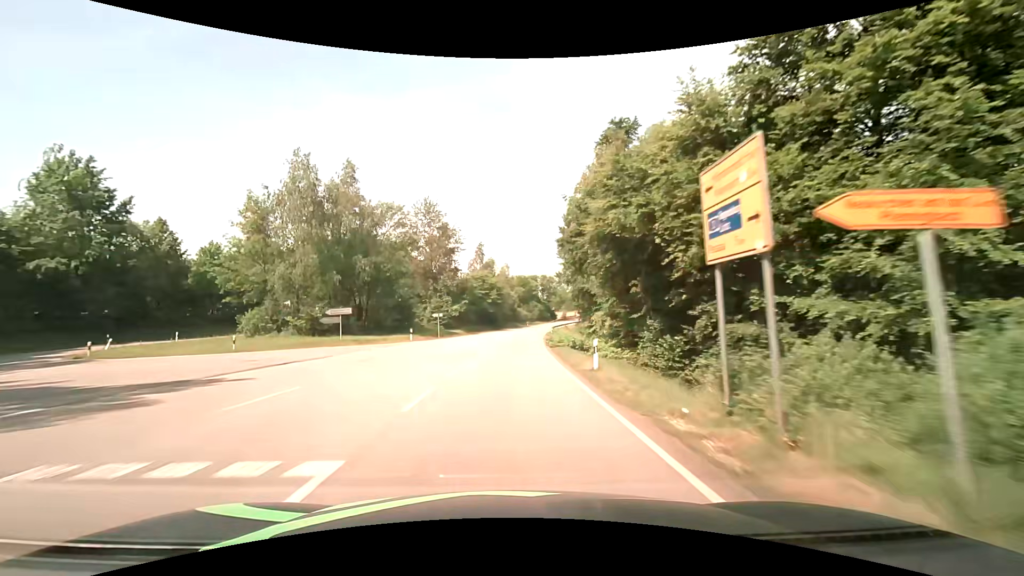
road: secondary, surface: asphalt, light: Day
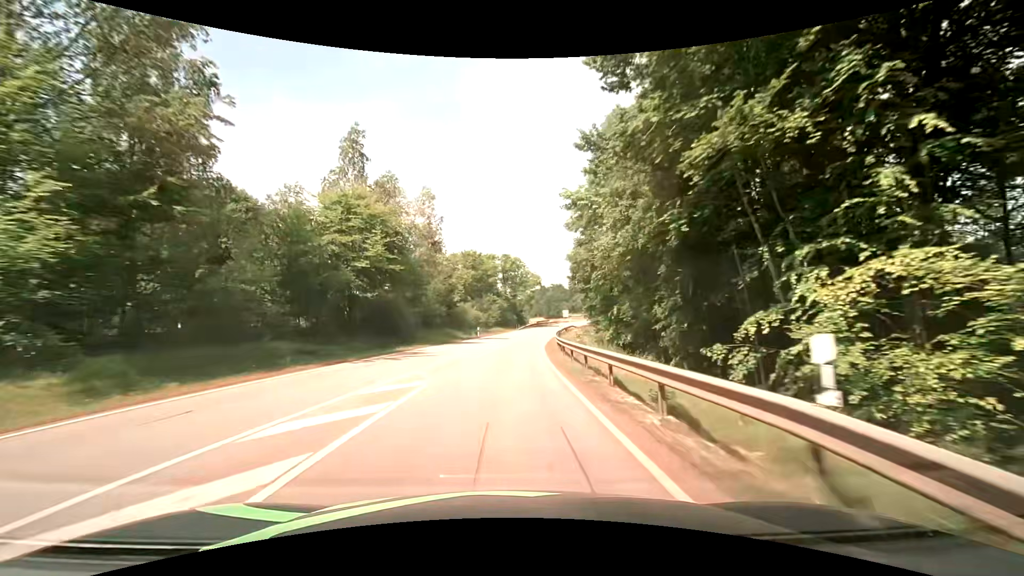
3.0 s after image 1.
(+2.5, +60.5) m; +5°
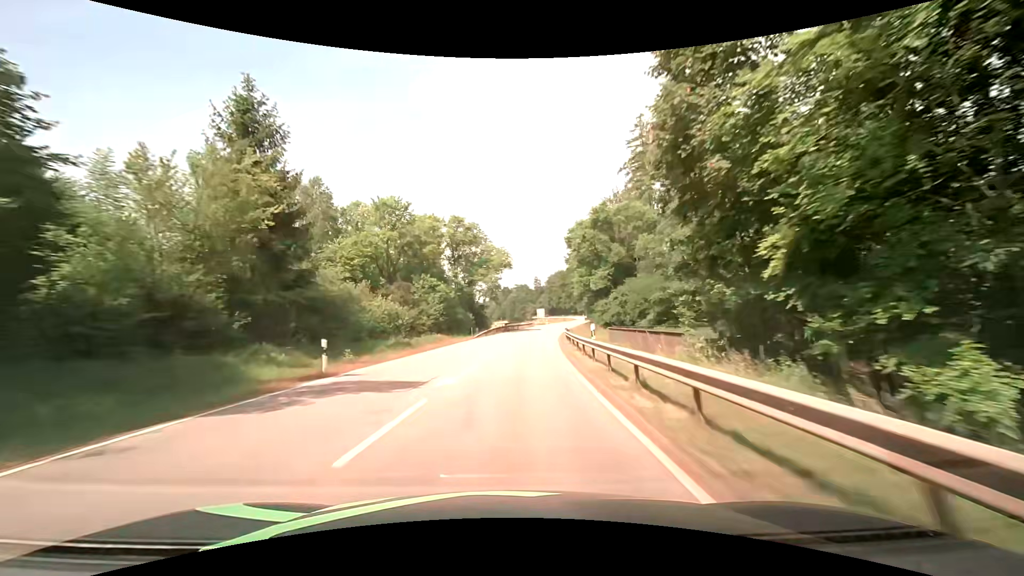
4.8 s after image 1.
(+1.3, +37.5) m; +4°
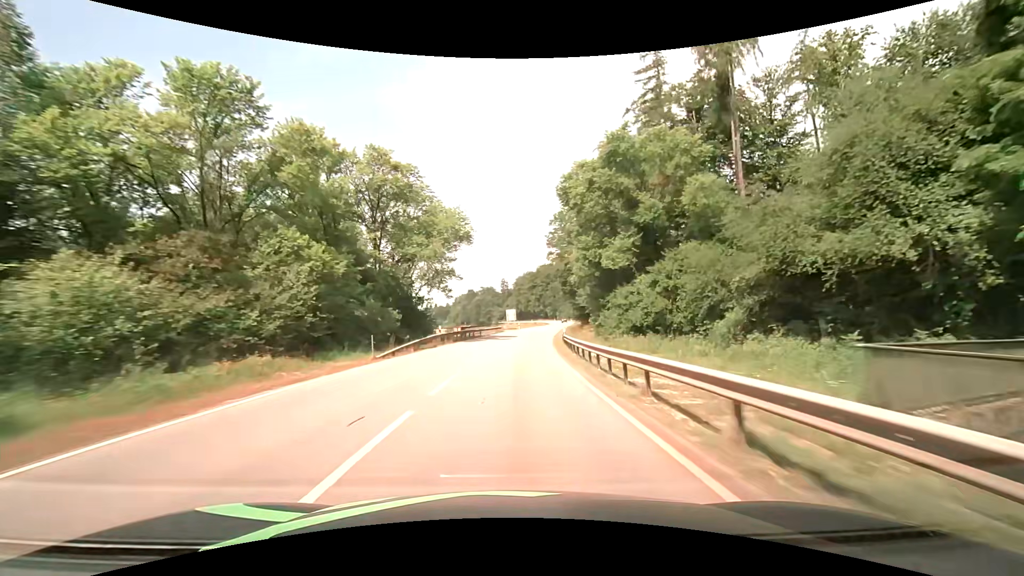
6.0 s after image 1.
(+0.9, +25.2) m; +4°
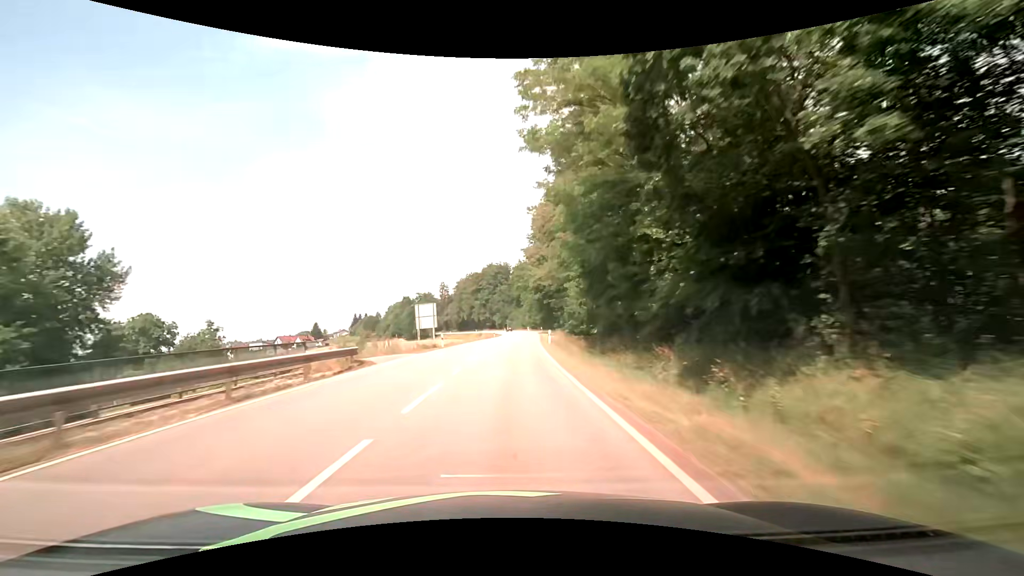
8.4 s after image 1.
(+2.6, +49.6) m; +6°
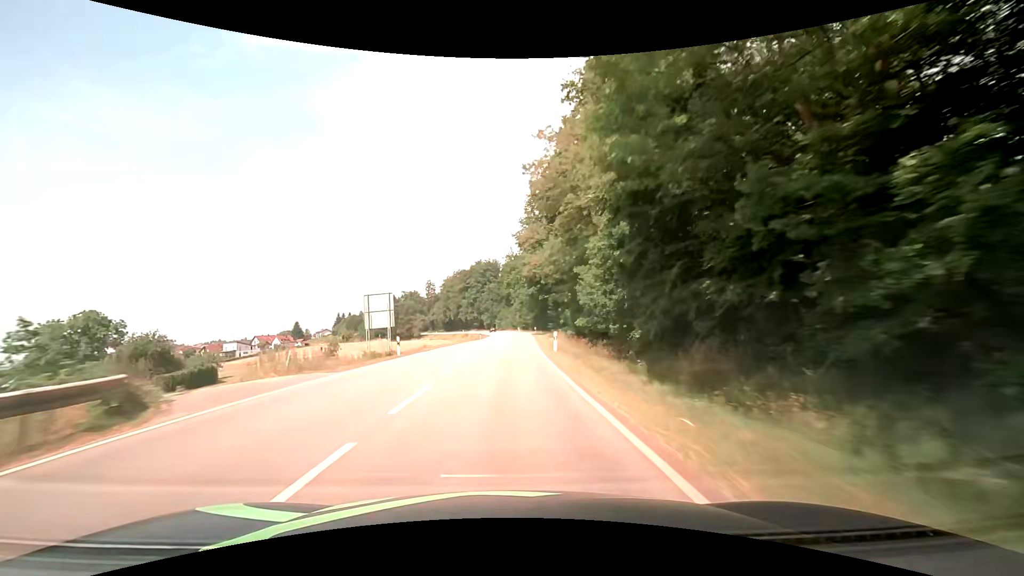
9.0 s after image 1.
(+0.2, +12.2) m; +1°
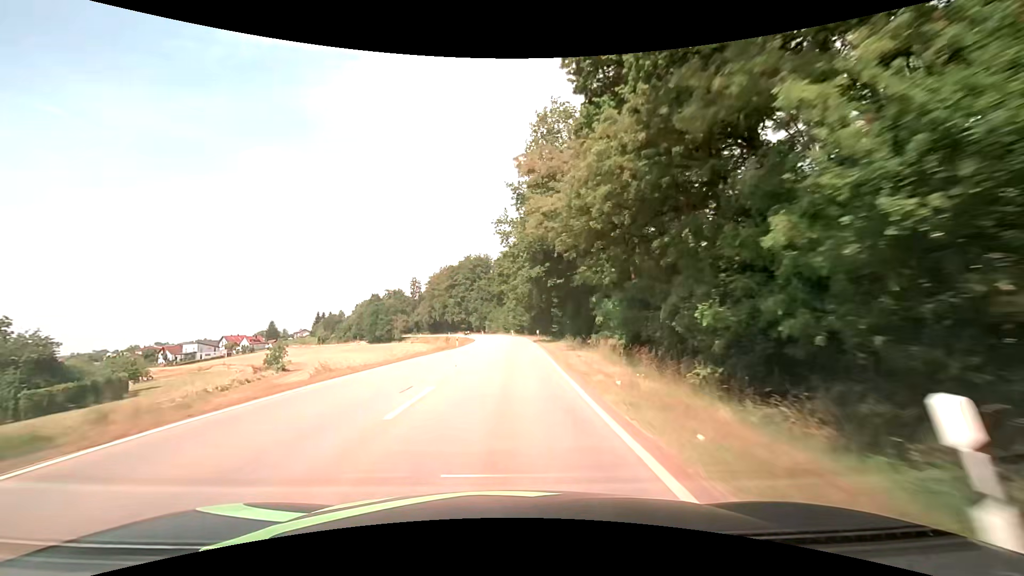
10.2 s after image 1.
(+0.5, +24.2) m; +1°
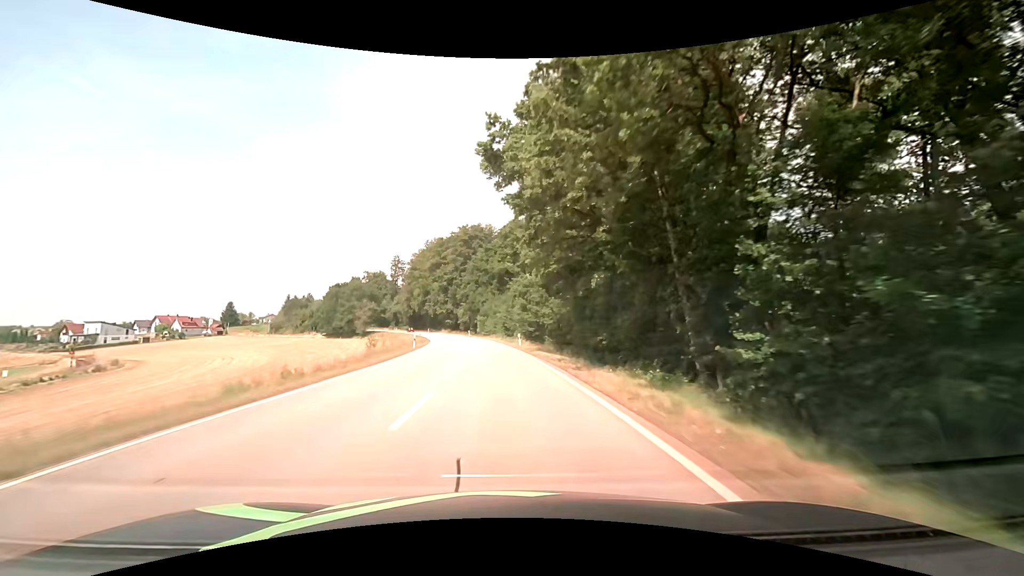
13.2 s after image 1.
(+0.8, +60.4) m; 0°
(0, +10) (0, +20) (-1, +30) (-2, +40) (-3, +50) (-4, +60) (-5, +70) (-7, +80) (-8, +89) (-11, +99) m
